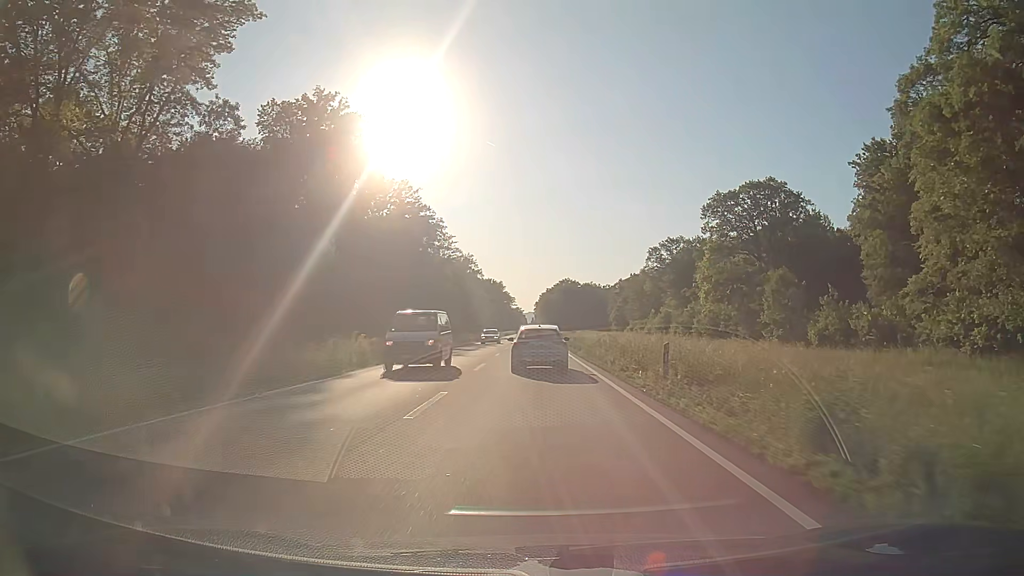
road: primary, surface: asphalt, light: Day
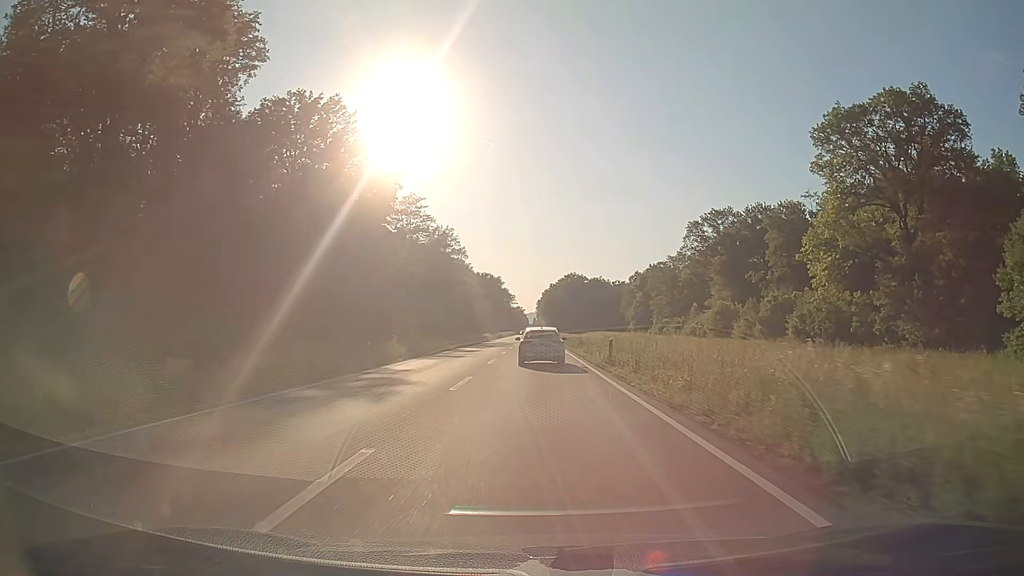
(0.0, +43.1) m; 0°
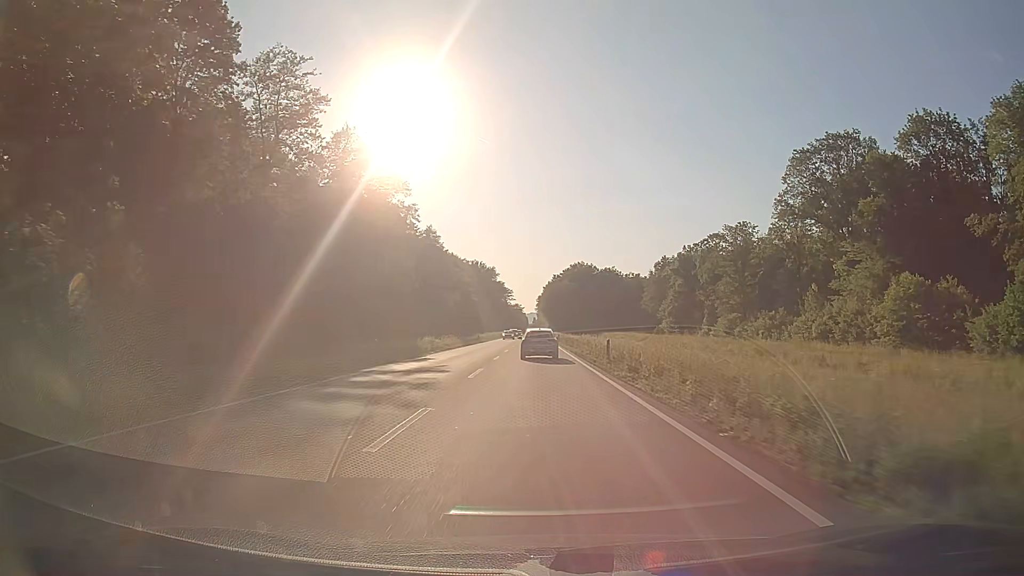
(0.0, +56.1) m; 0°
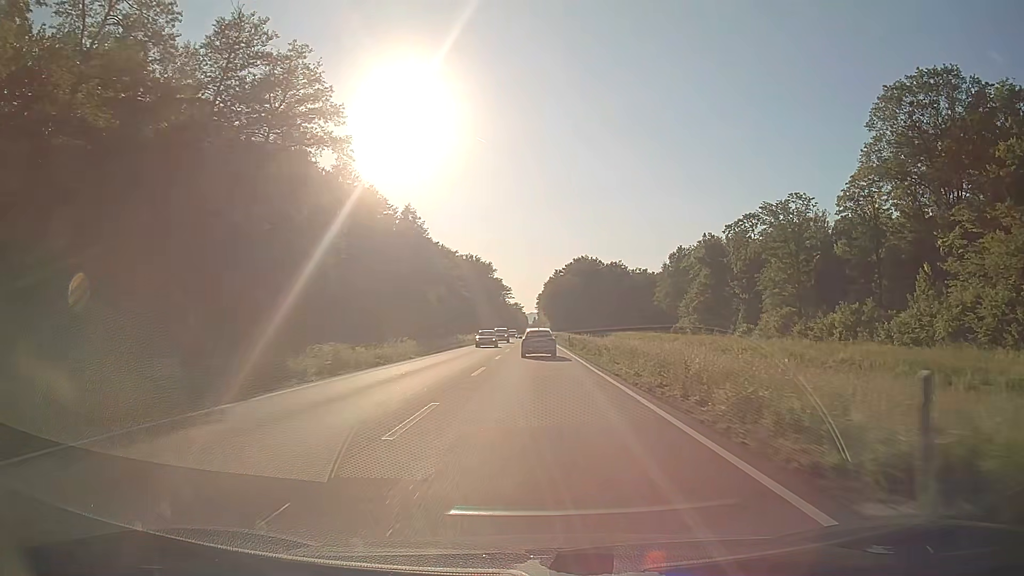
(0.0, +23.3) m; 0°
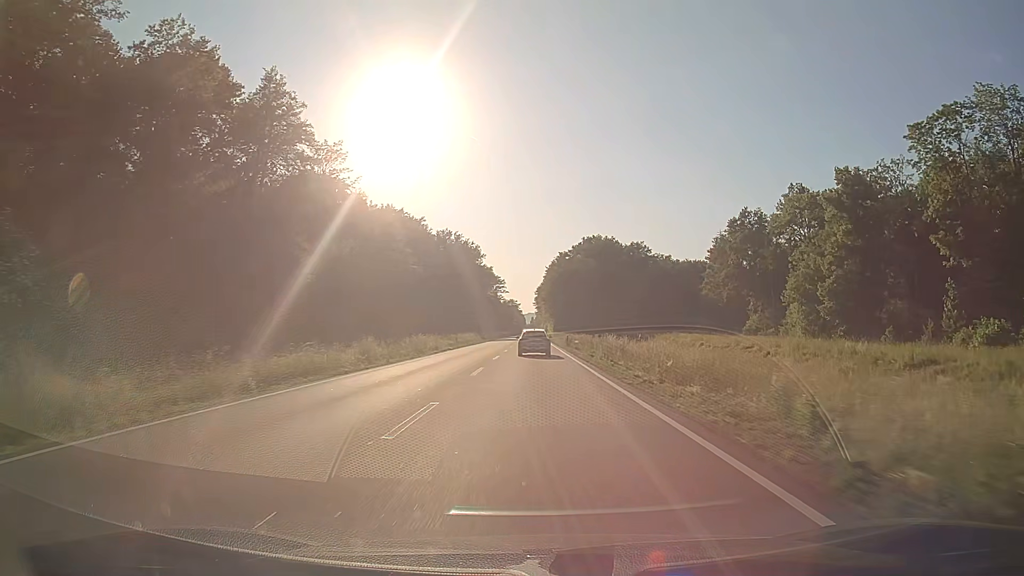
(+0.1, +60.1) m; 0°
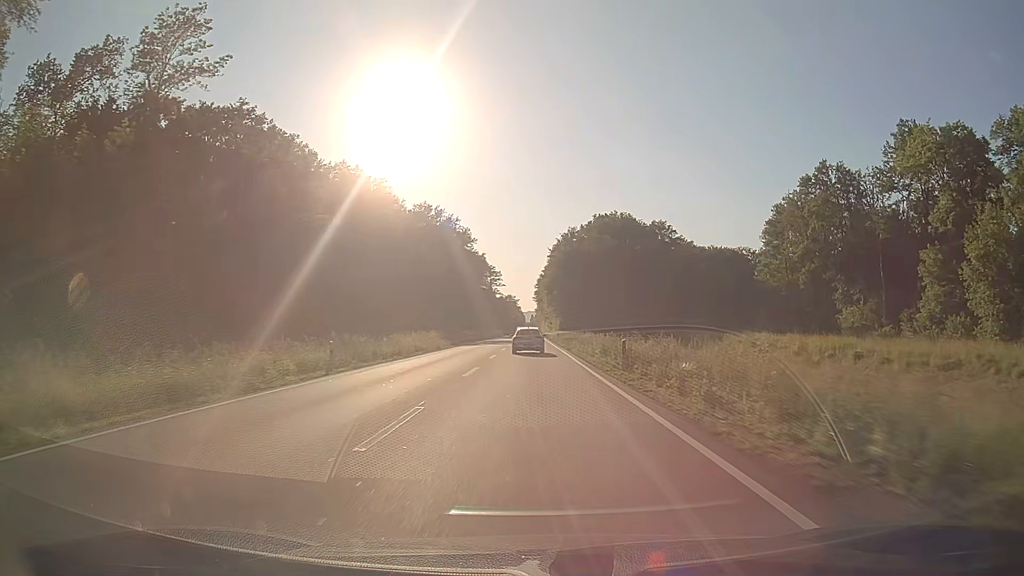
(+0.2, +37.2) m; 0°
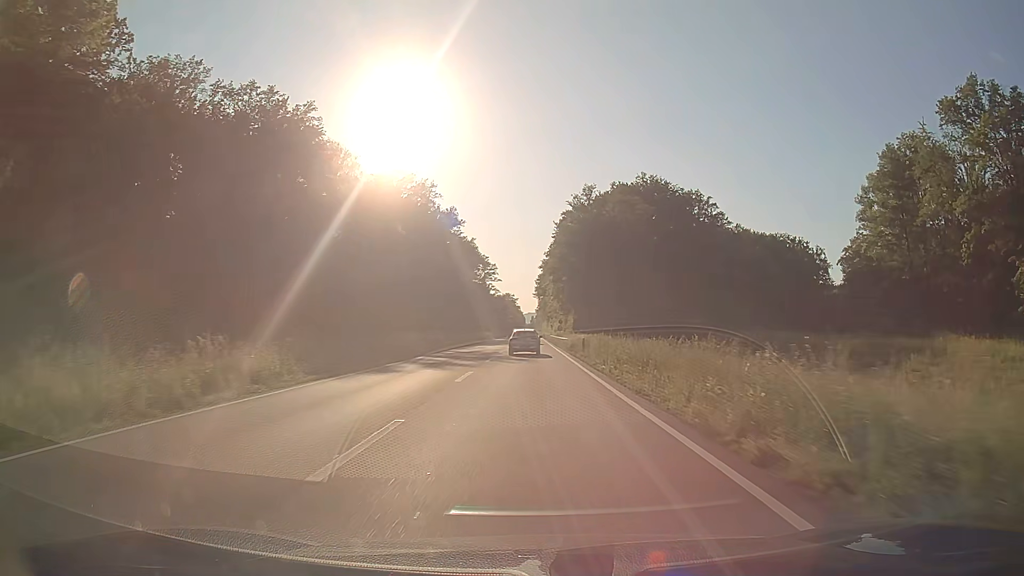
(0.0, +37.6) m; 0°
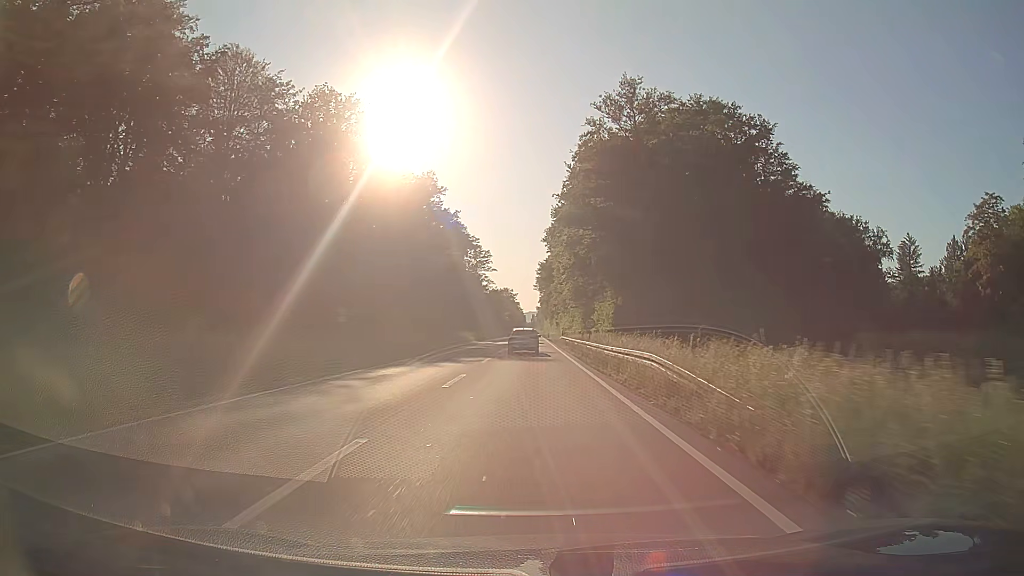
(0.0, +38.2) m; 0°
(0, +10) (0, +20) (0, +30) (0, +40) (0, +50) (0, +60) (0, +70) (0, +80) (0, +90) (-1, +100) m
